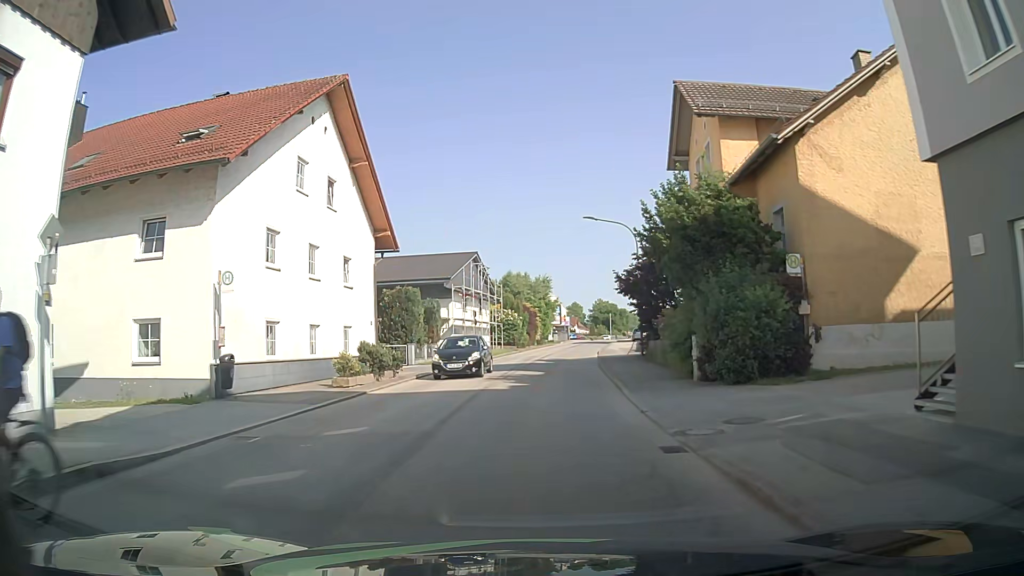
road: unclassified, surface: asphalt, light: Day
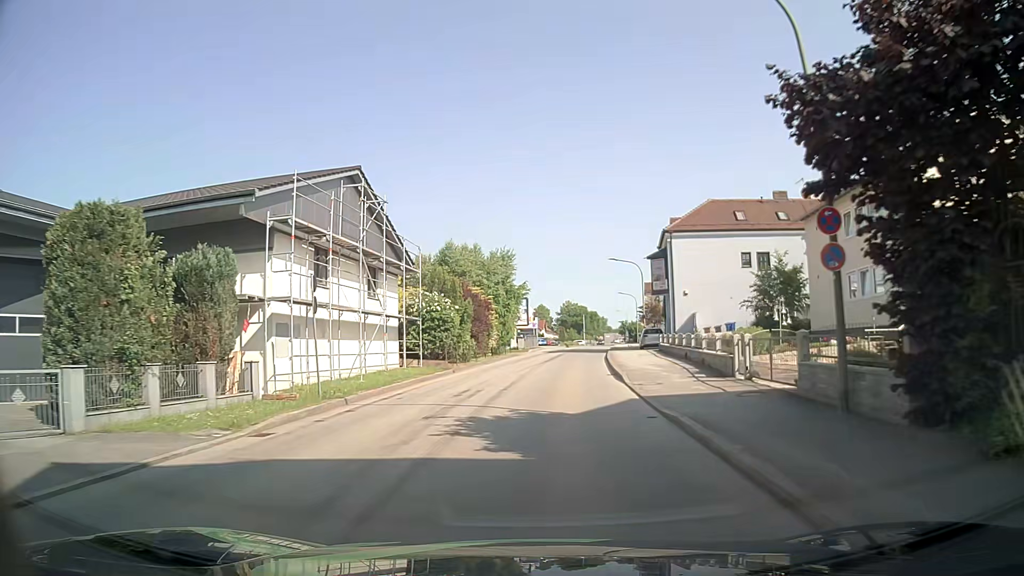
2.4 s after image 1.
(+0.6, +26.0) m; +3°
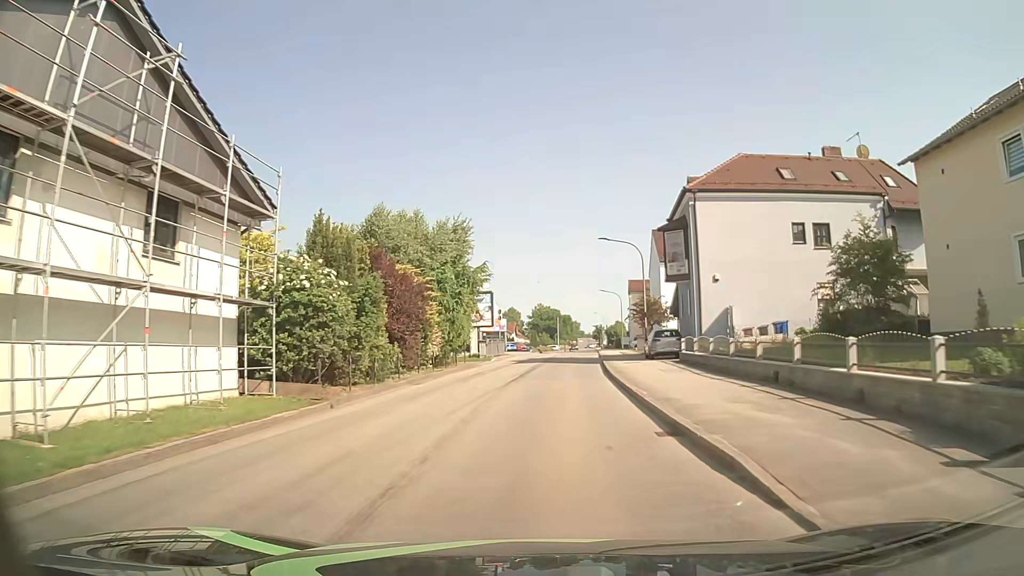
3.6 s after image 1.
(+0.3, +13.9) m; +2°
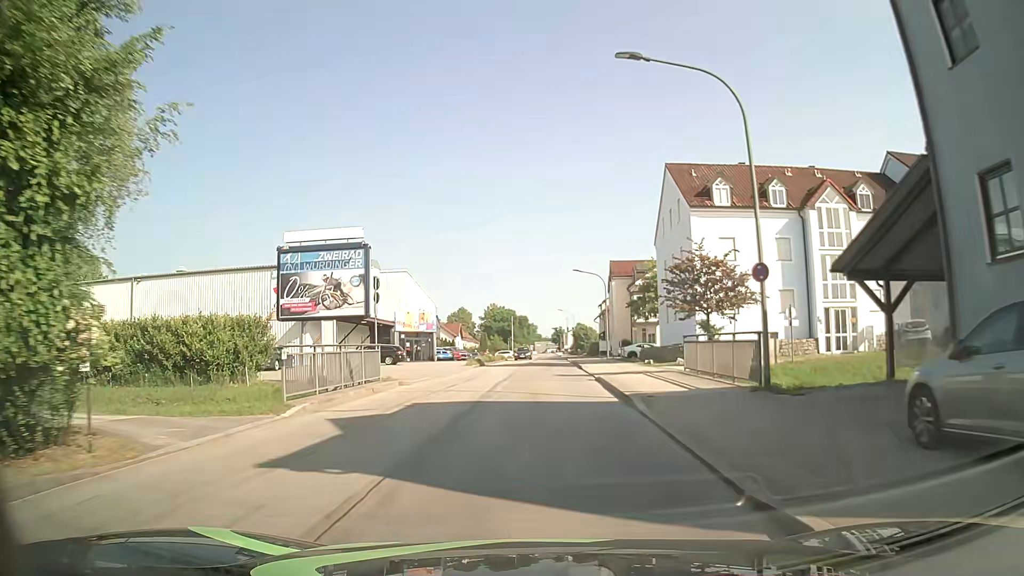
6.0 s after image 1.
(+1.3, +28.7) m; +4°
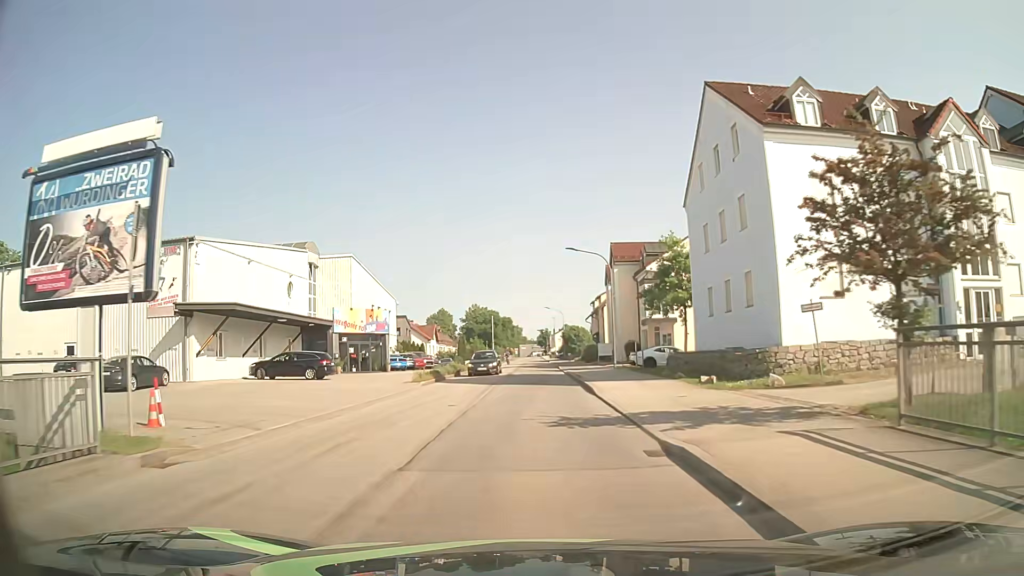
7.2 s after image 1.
(+0.2, +14.6) m; +1°
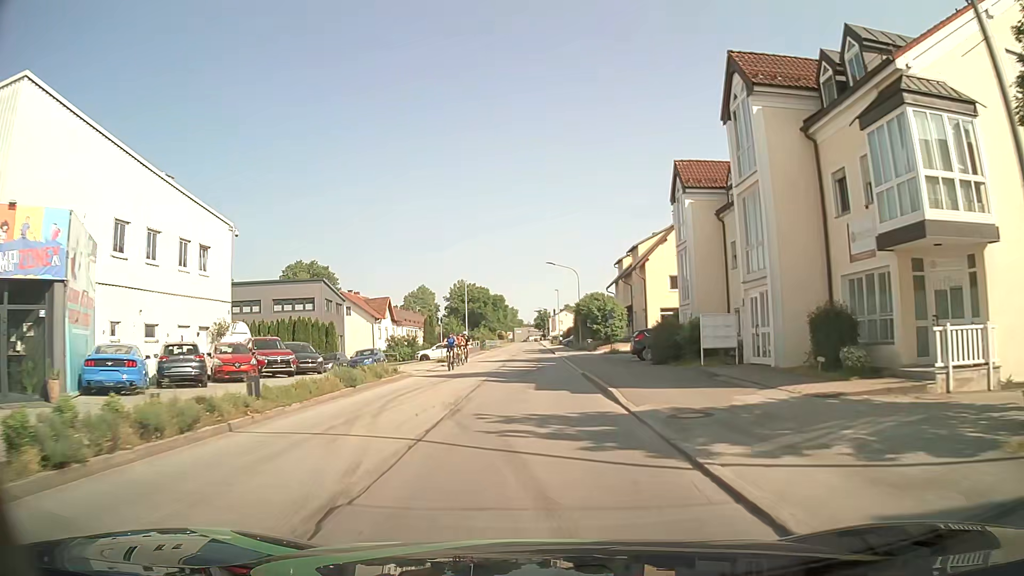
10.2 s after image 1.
(+0.1, +36.6) m; +1°
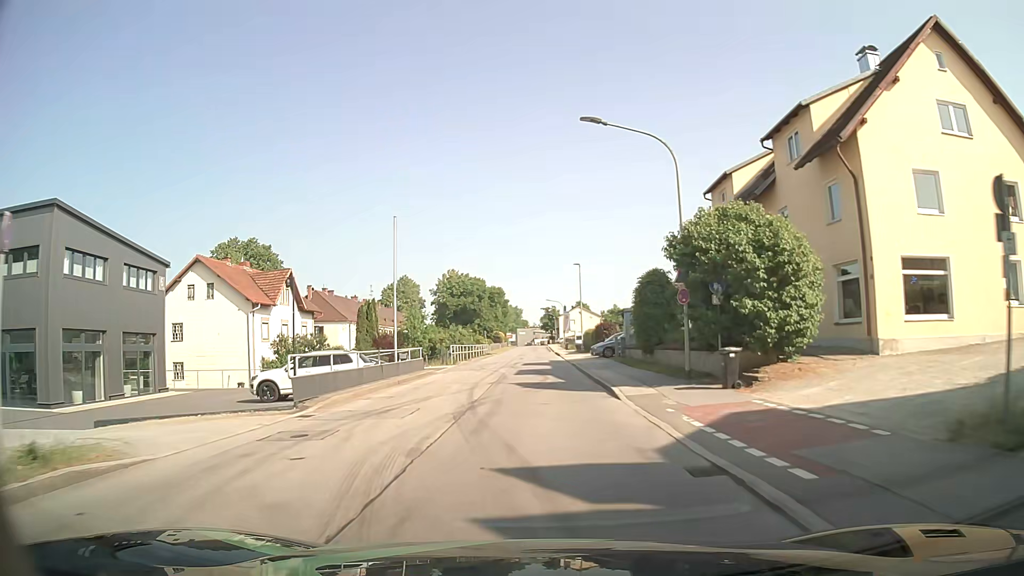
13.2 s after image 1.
(-0.3, +37.2) m; -1°
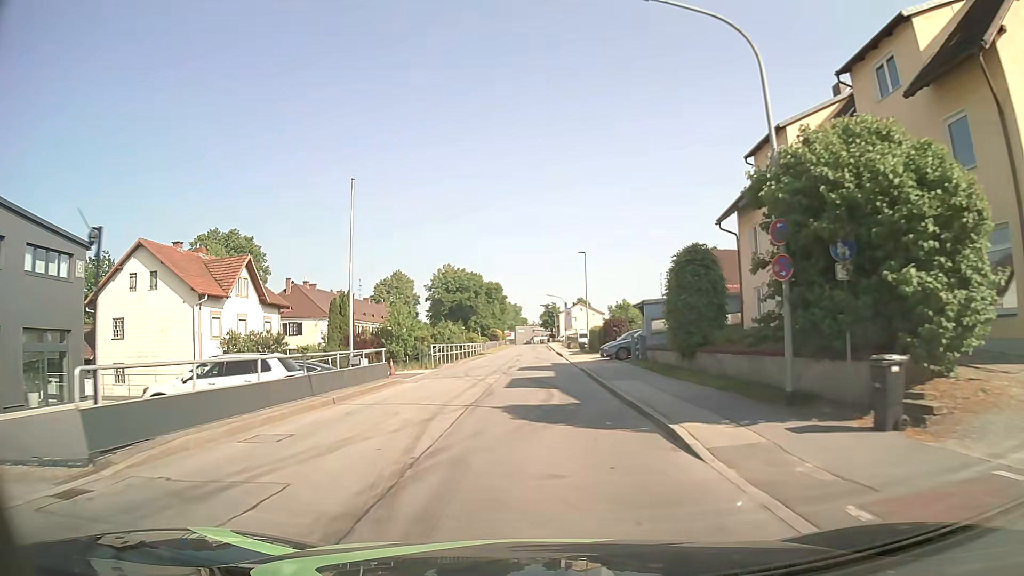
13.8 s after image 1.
(+0.1, +7.5) m; +1°
(0, +10) (0, +20) (0, +30) (0, +40) (0, +50) (0, +60) (0, +70) (0, +80) (0, +90) (0, +100) m
